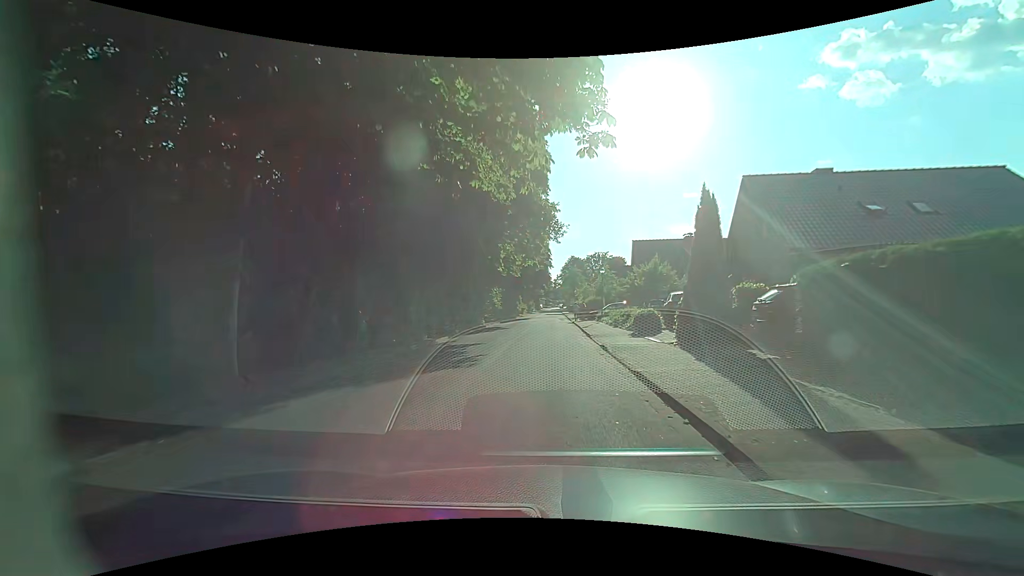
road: residential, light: Day
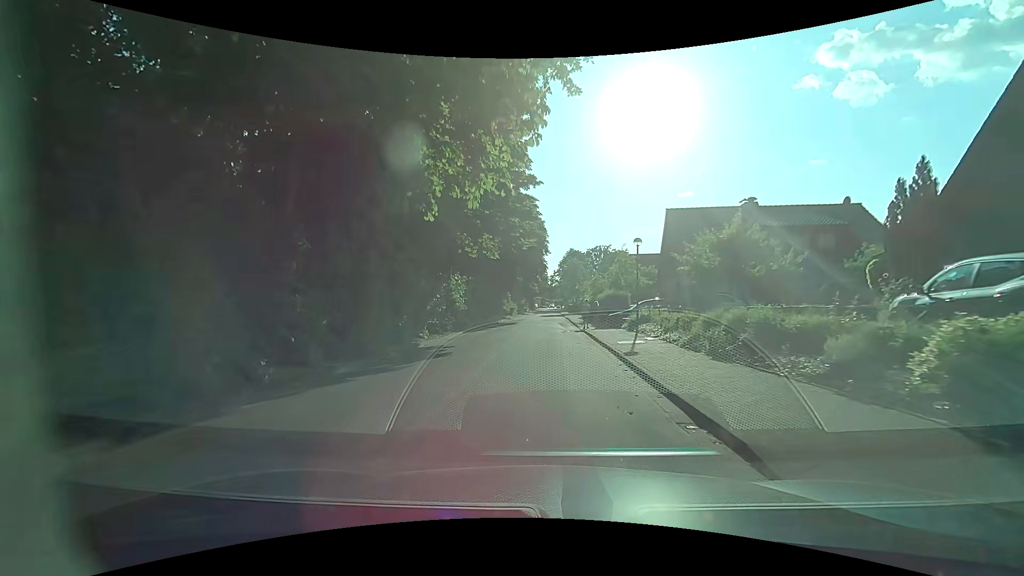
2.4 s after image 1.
(-0.3, +18.2) m; 0°
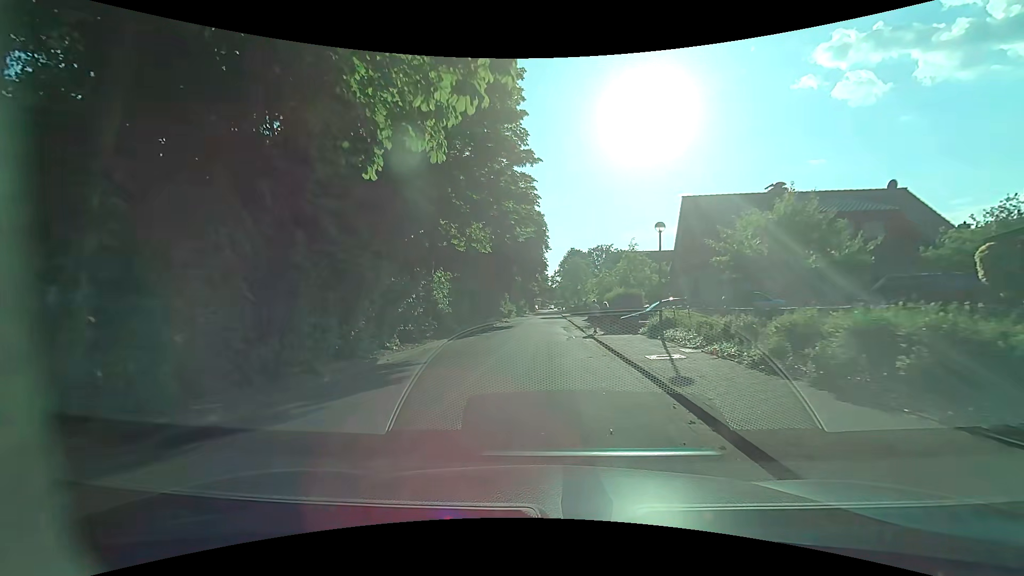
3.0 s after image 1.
(0.0, +4.7) m; -1°
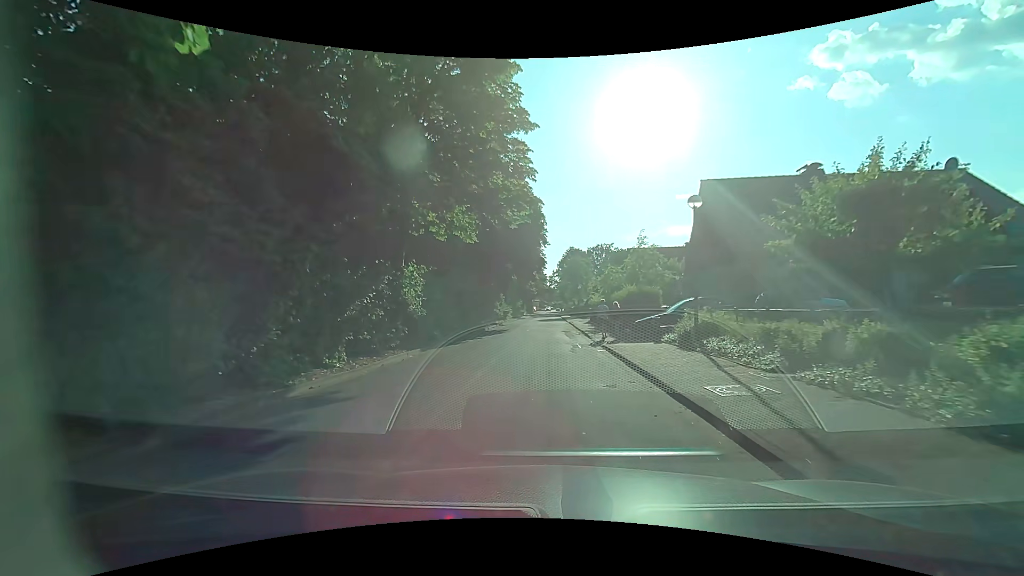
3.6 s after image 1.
(0.0, +4.7) m; 0°
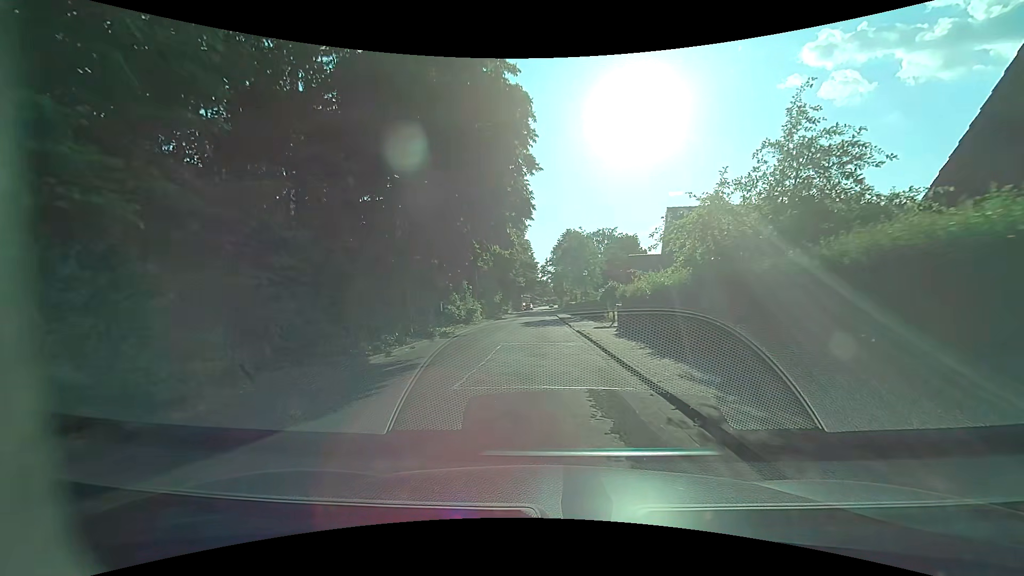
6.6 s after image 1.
(+0.1, +23.3) m; -1°
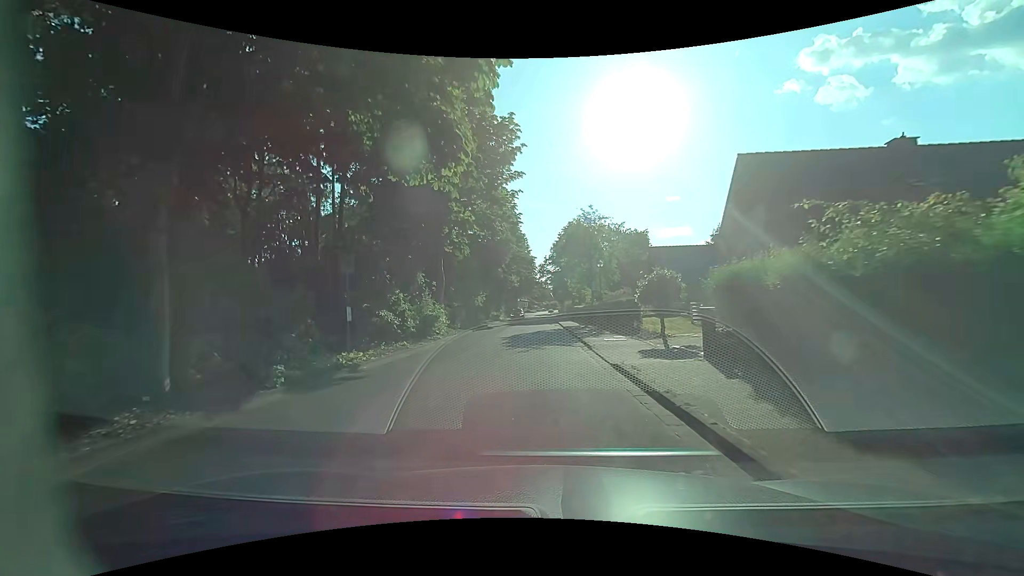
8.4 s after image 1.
(+0.3, +14.0) m; 0°
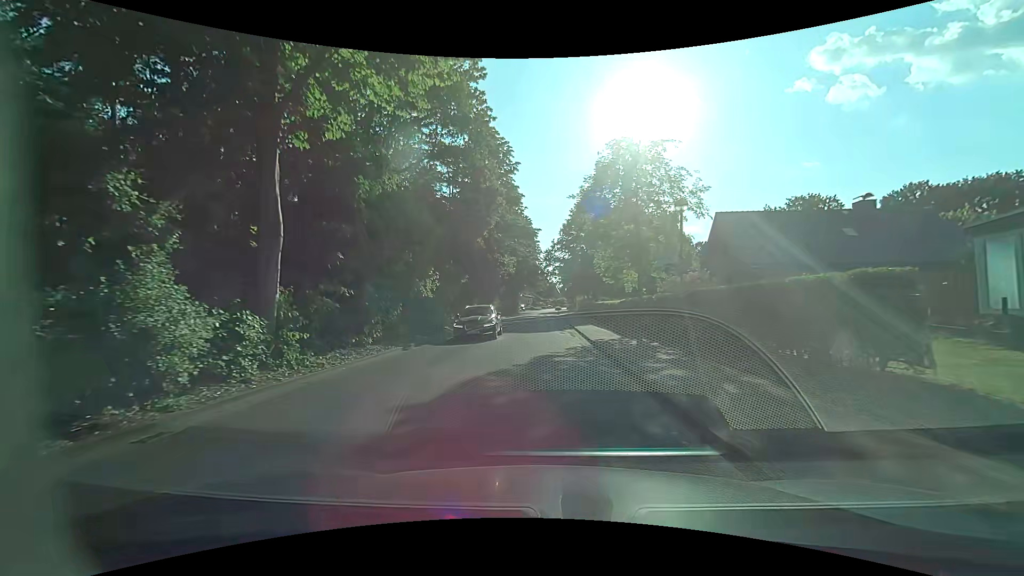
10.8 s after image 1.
(+0.3, +18.8) m; +1°
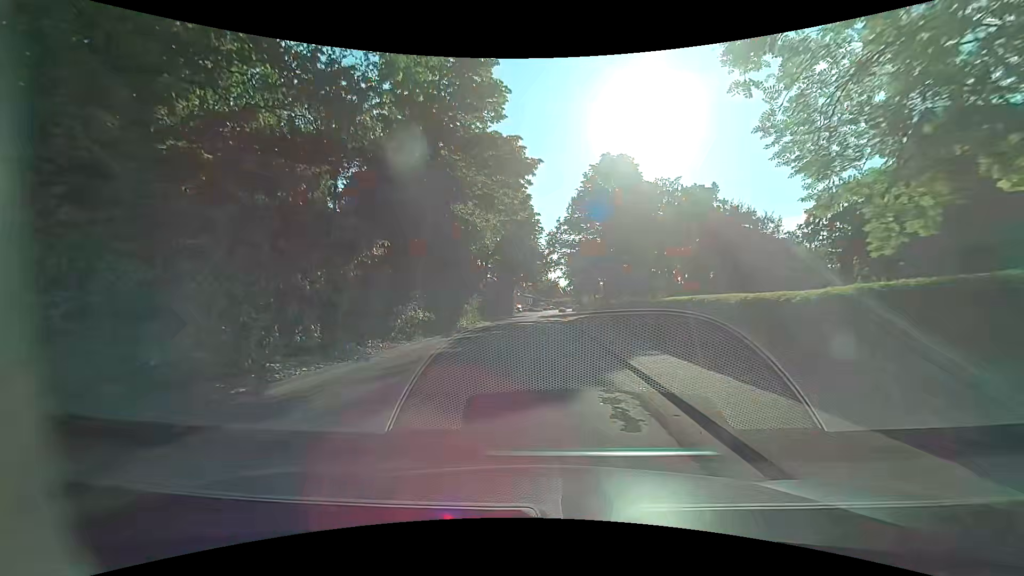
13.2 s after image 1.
(0.0, +18.9) m; 0°
(0, +10) (0, +20) (0, +30) (0, +40) (0, +50) (+1, +60) (+1, +70) (+1, +80) (+1, +90) (+1, +100) m
